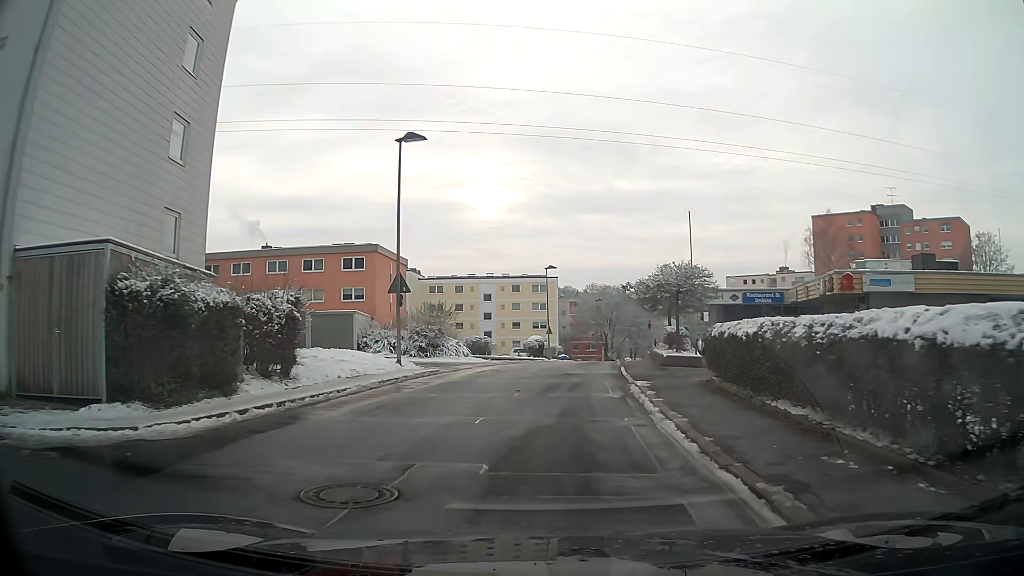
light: Day
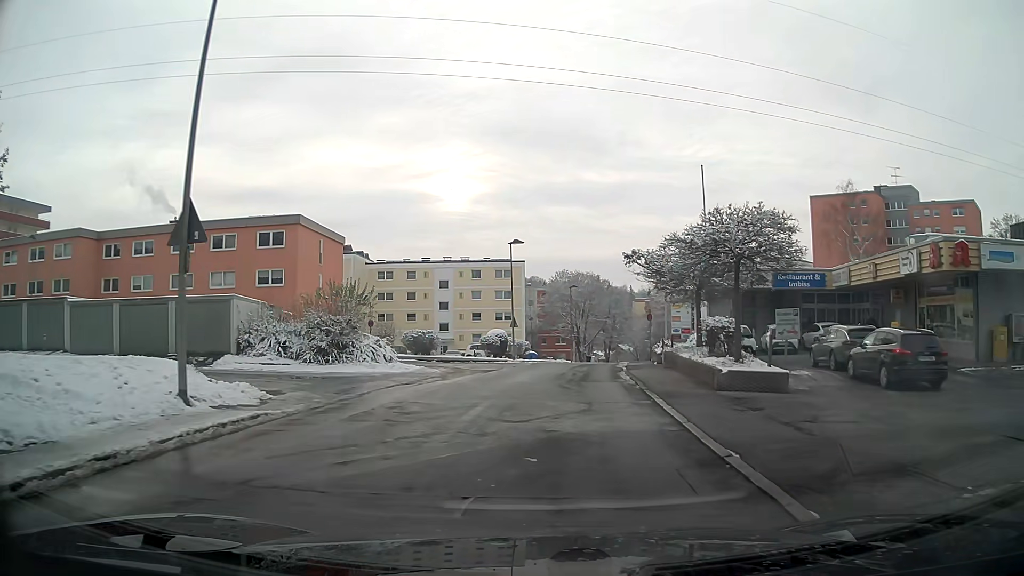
(+0.2, +12.7) m; +3°
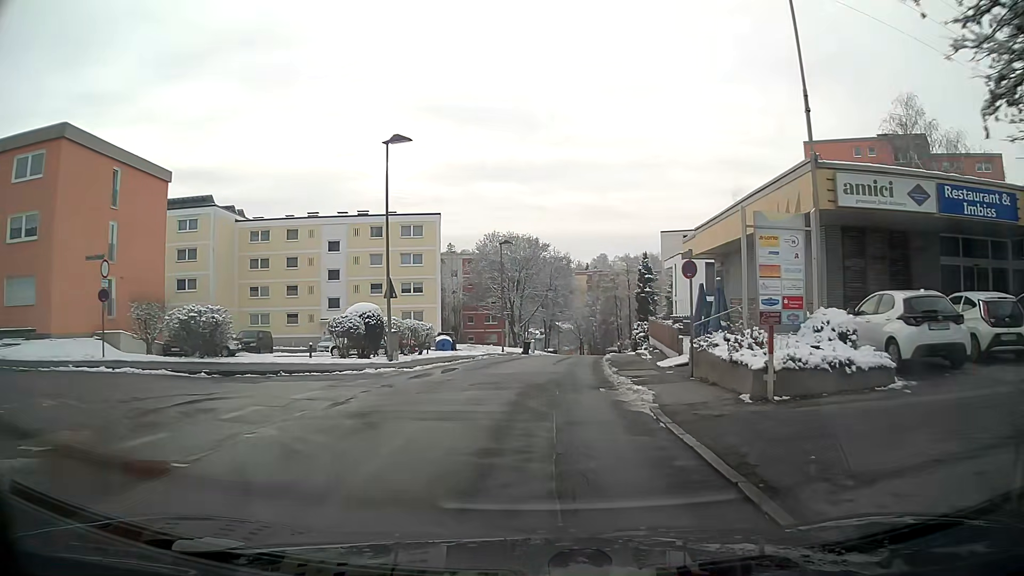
(+1.3, +21.5) m; +6°
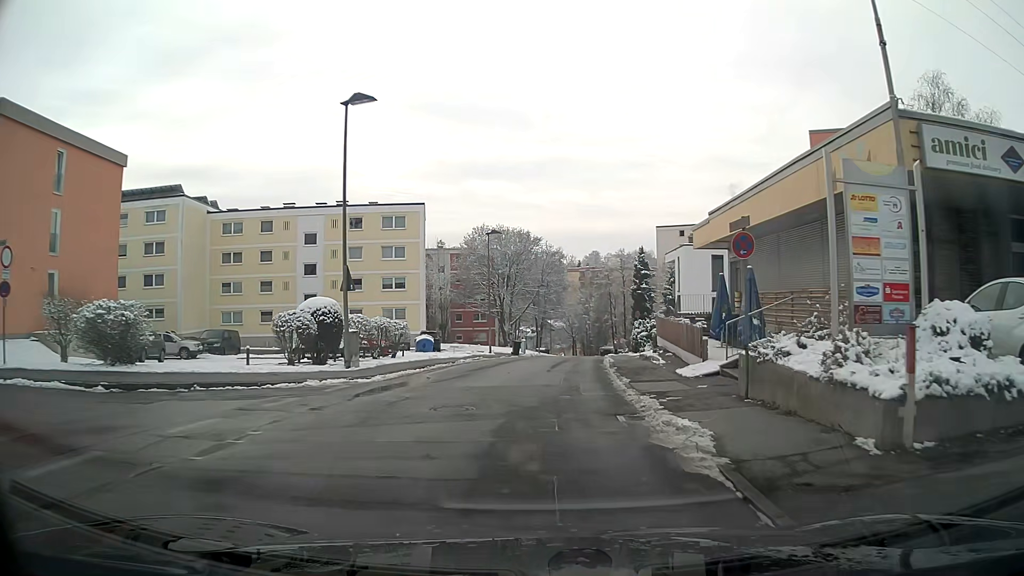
(0.0, +4.5) m; +1°
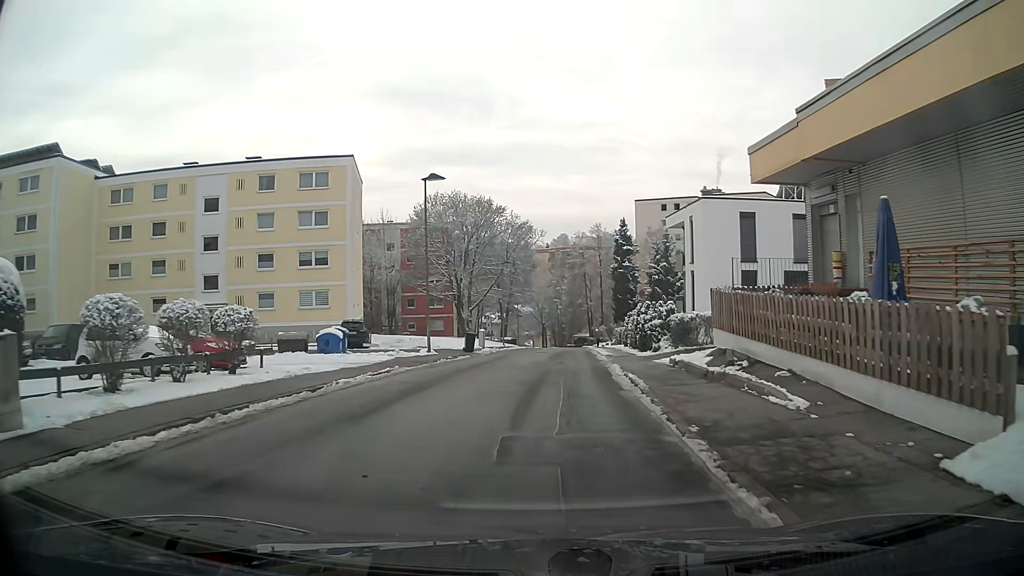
(+0.3, +13.8) m; +3°
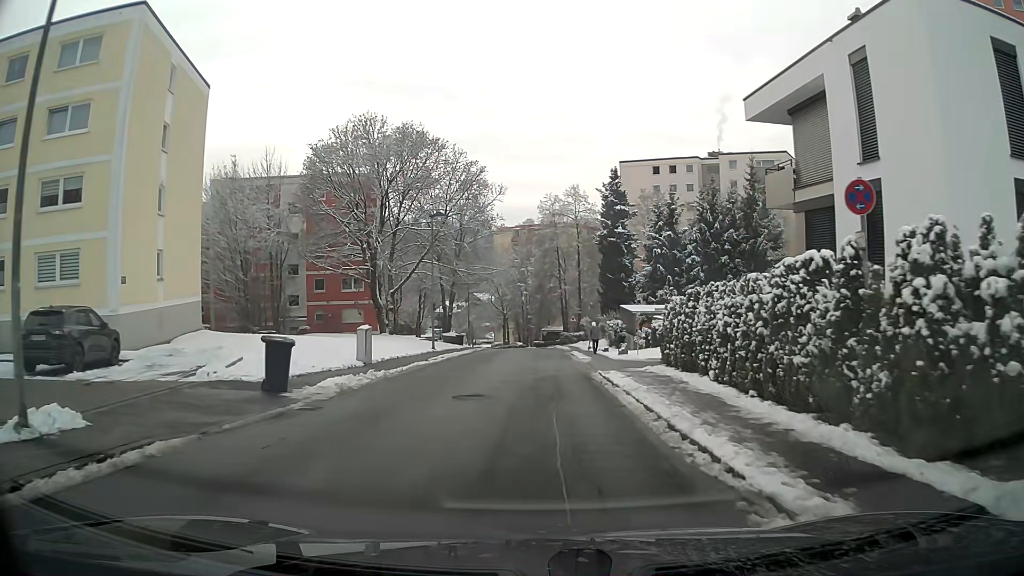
(+0.6, +23.9) m; +2°
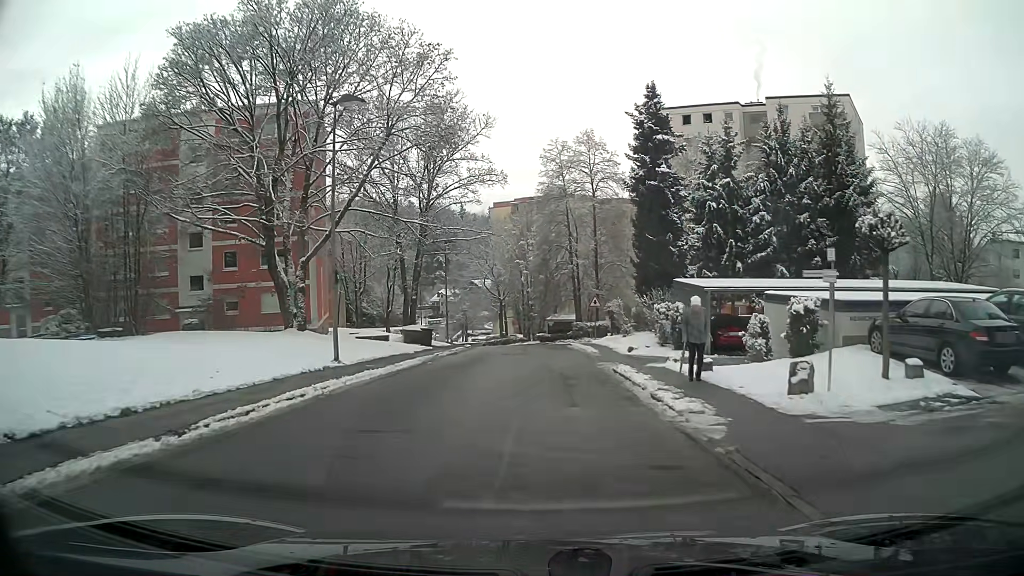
(0.0, +19.3) m; 0°
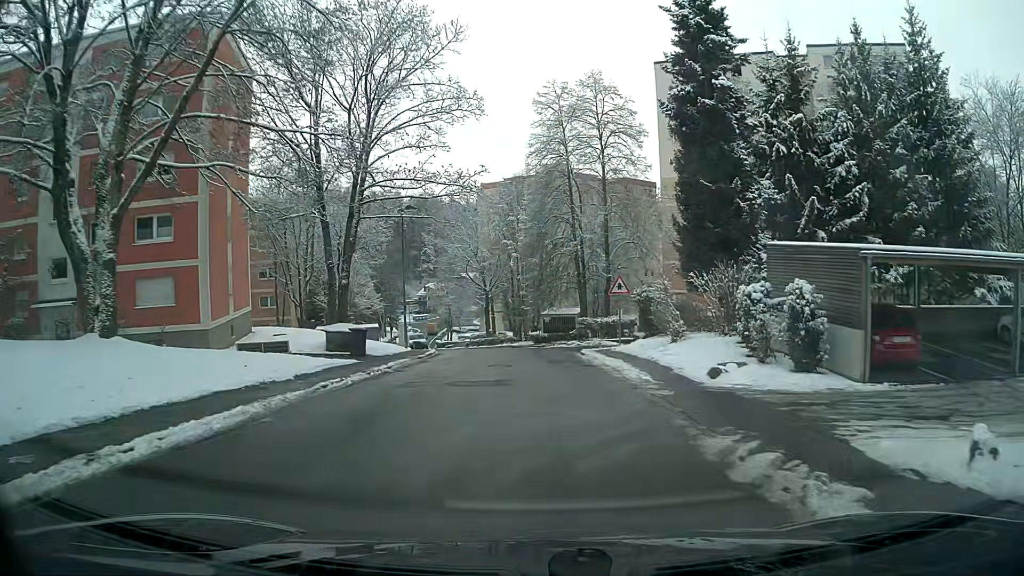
(+0.1, +14.1) m; 0°
